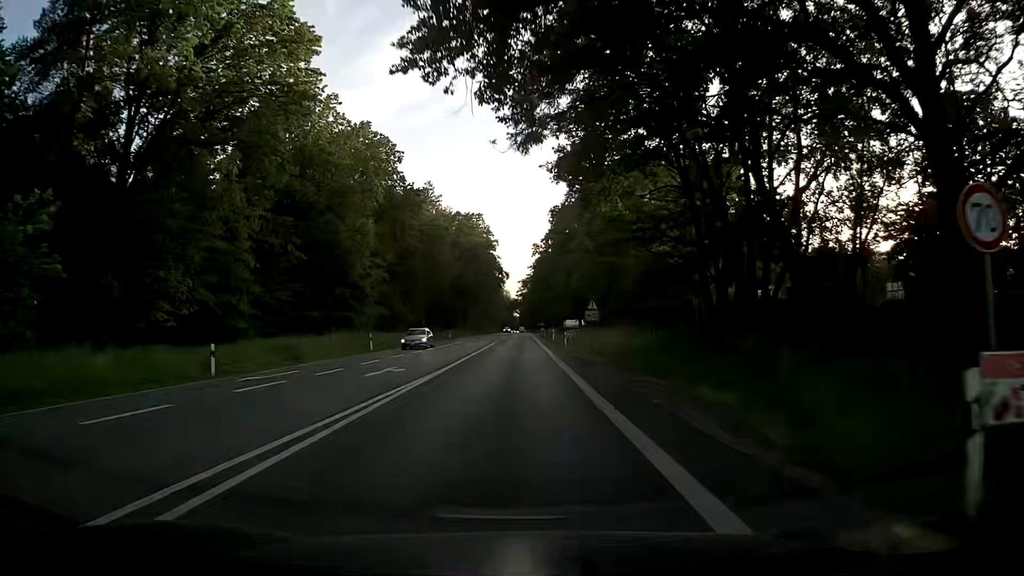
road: secondary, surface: asphalt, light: Day
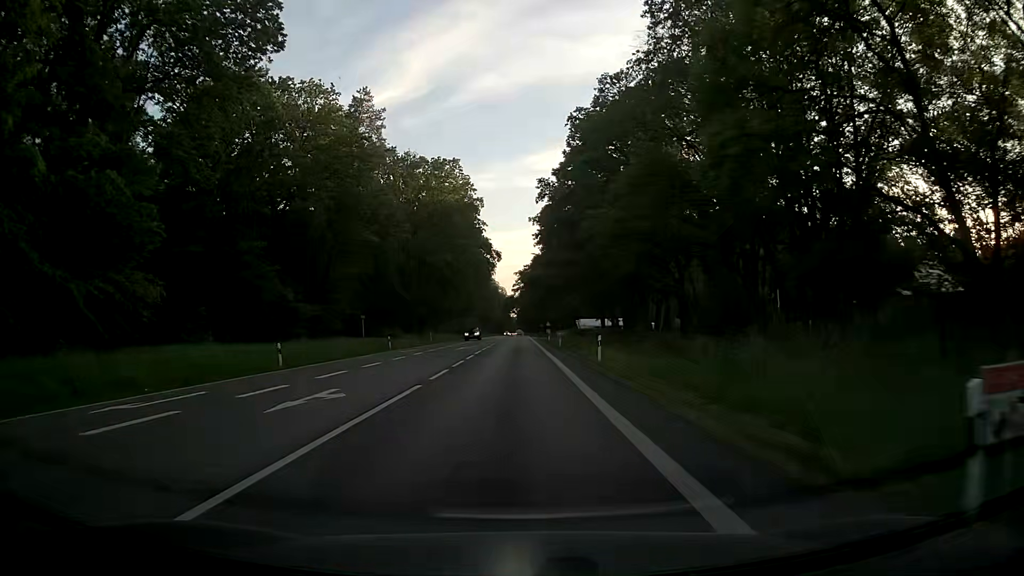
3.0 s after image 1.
(+0.3, +43.8) m; 0°
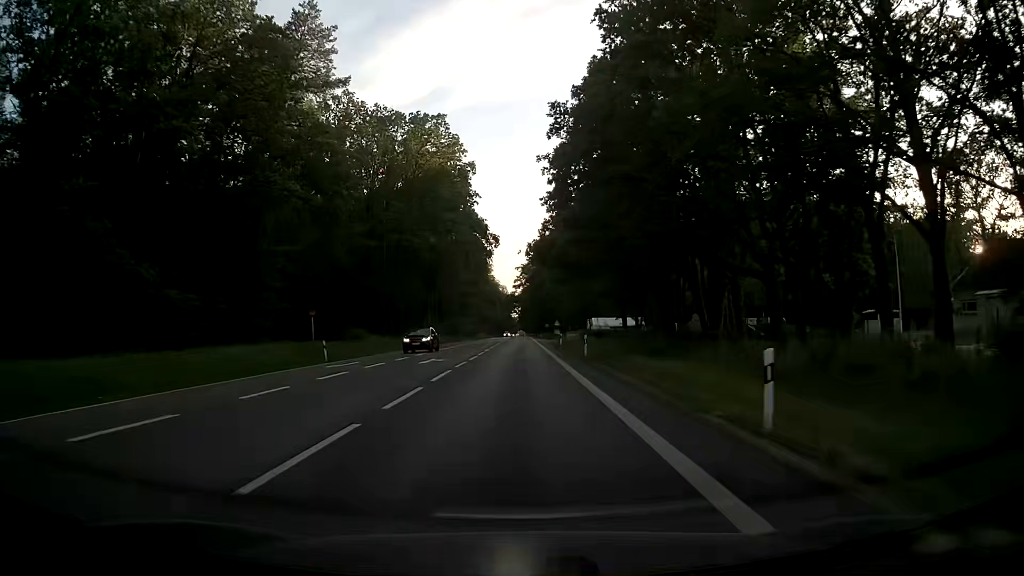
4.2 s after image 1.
(0.0, +19.0) m; 0°
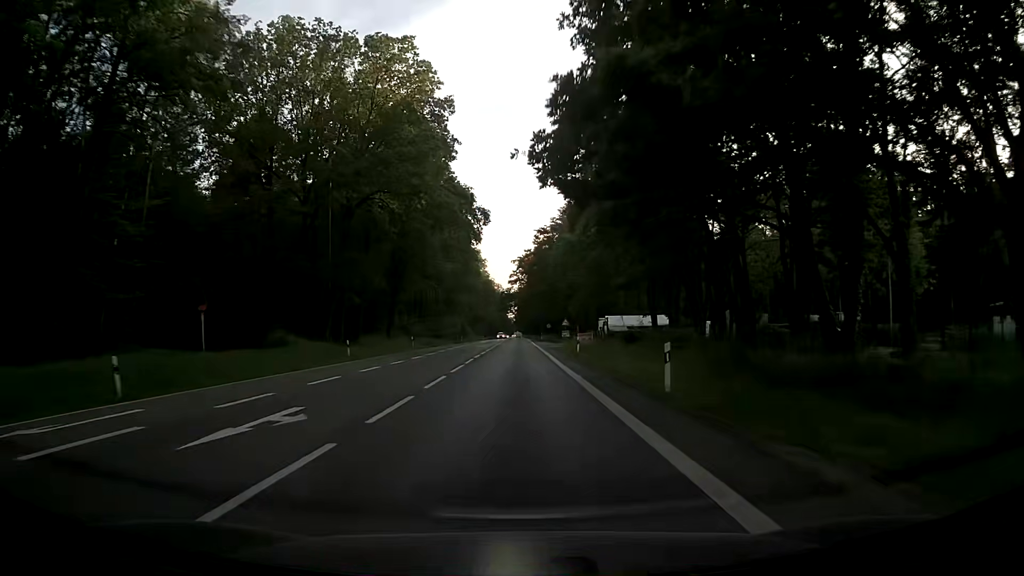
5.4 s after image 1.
(+0.2, +19.7) m; +1°
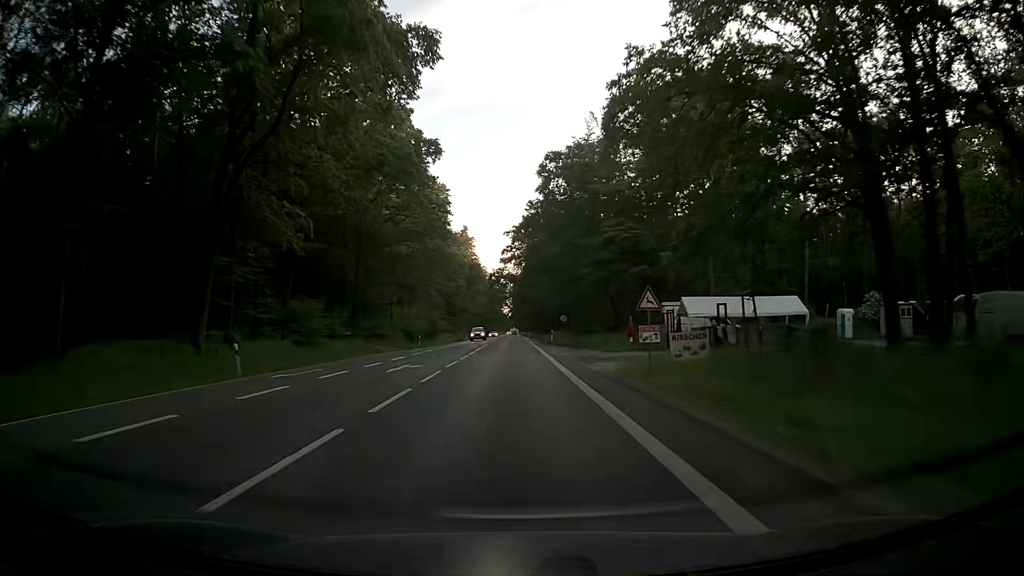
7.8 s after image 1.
(+0.3, +41.5) m; 0°
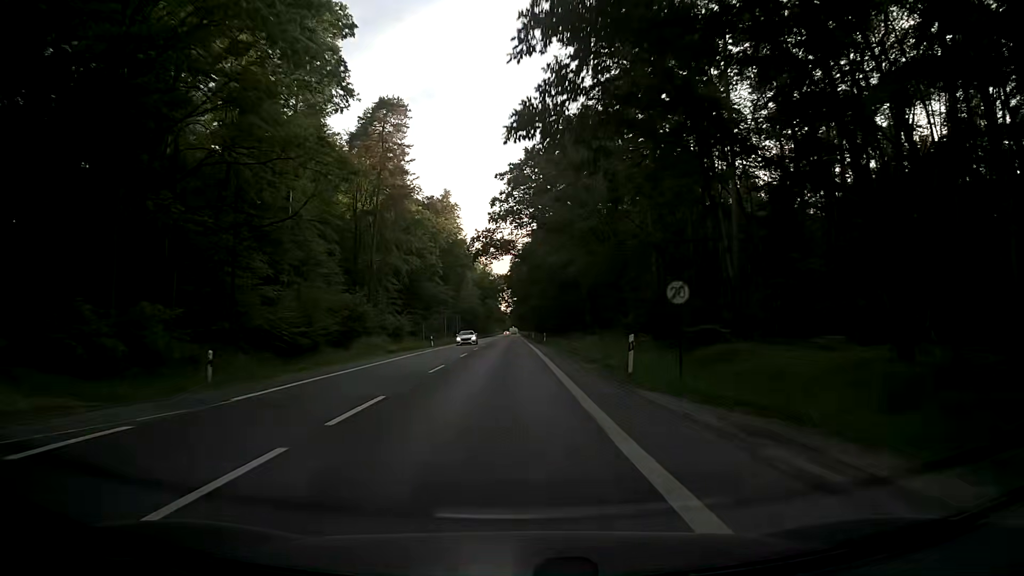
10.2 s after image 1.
(+0.3, +44.1) m; +1°
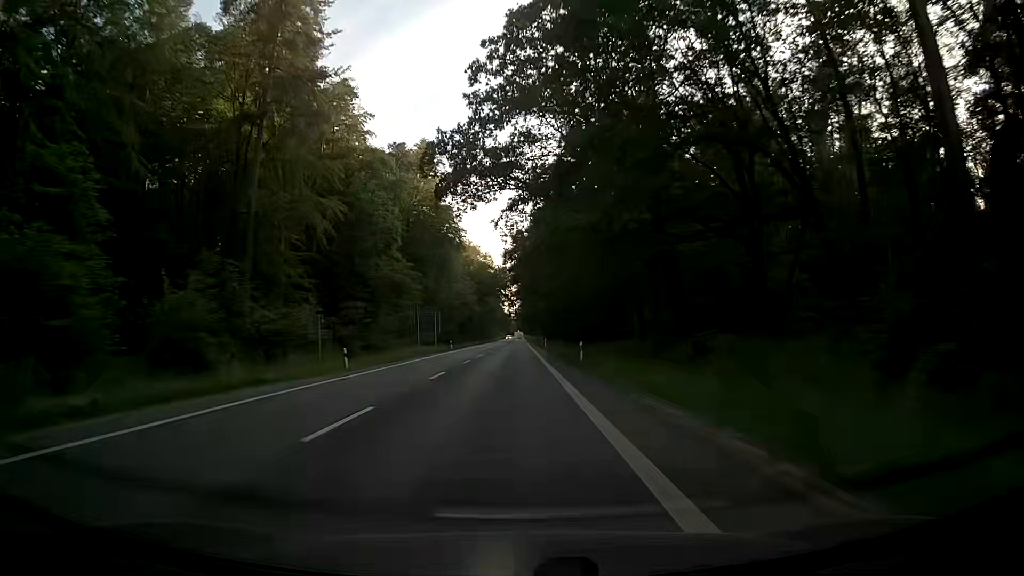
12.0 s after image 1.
(-0.2, +36.8) m; -1°
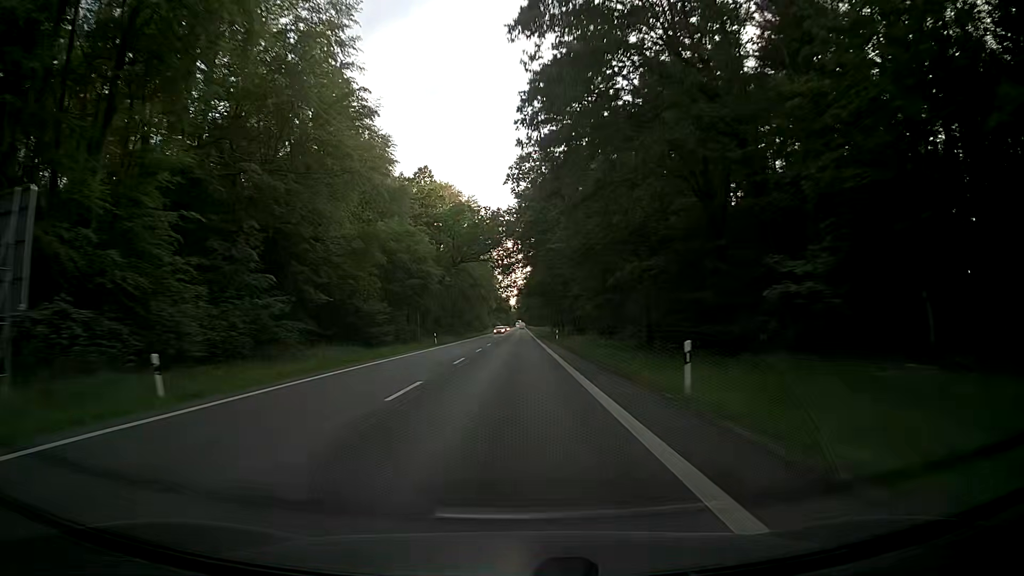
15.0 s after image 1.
(+0.3, +69.3) m; 0°
(0, +10) (0, +20) (0, +30) (0, +40) (0, +50) (0, +60) (0, +70) (0, +80) (0, +90) (0, +100) m
